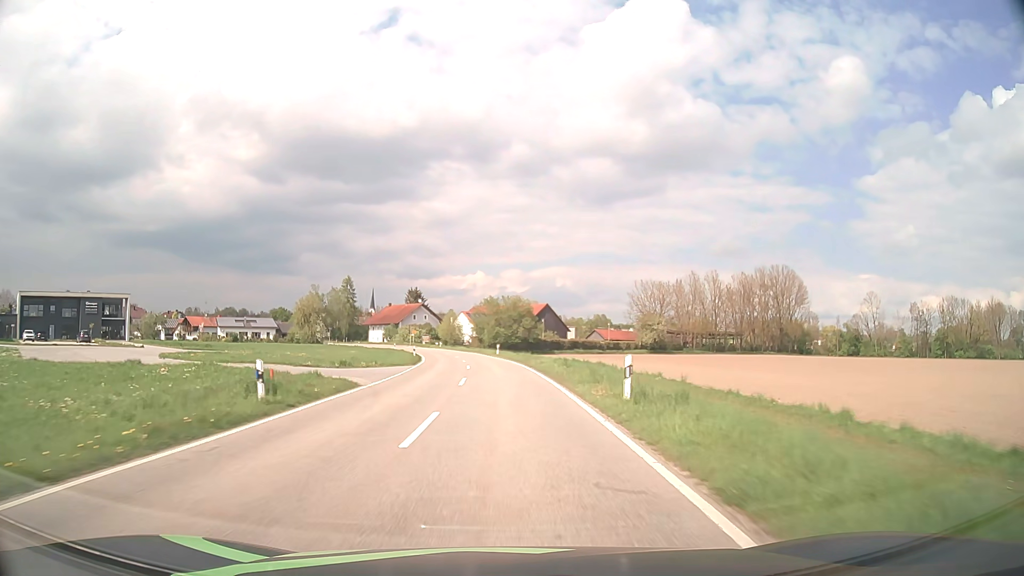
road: tertiary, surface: asphalt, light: Day
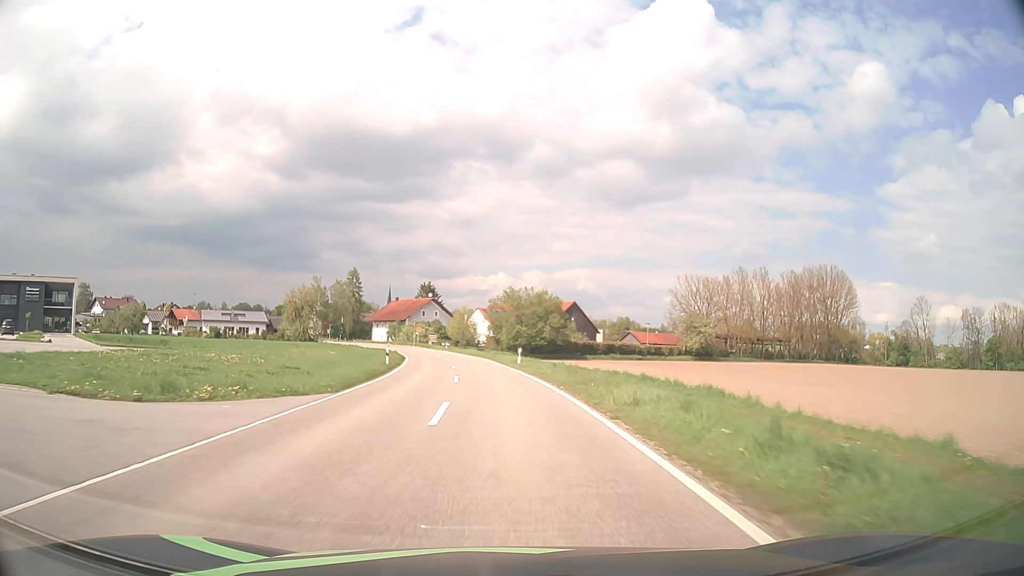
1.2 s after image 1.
(-0.2, +21.8) m; -2°
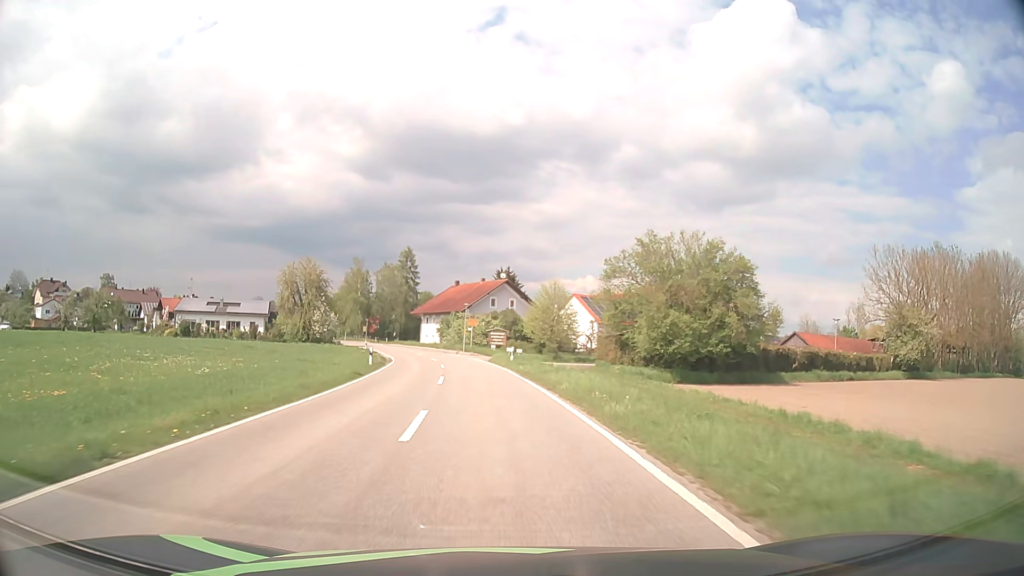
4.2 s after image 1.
(-2.9, +49.7) m; -7°
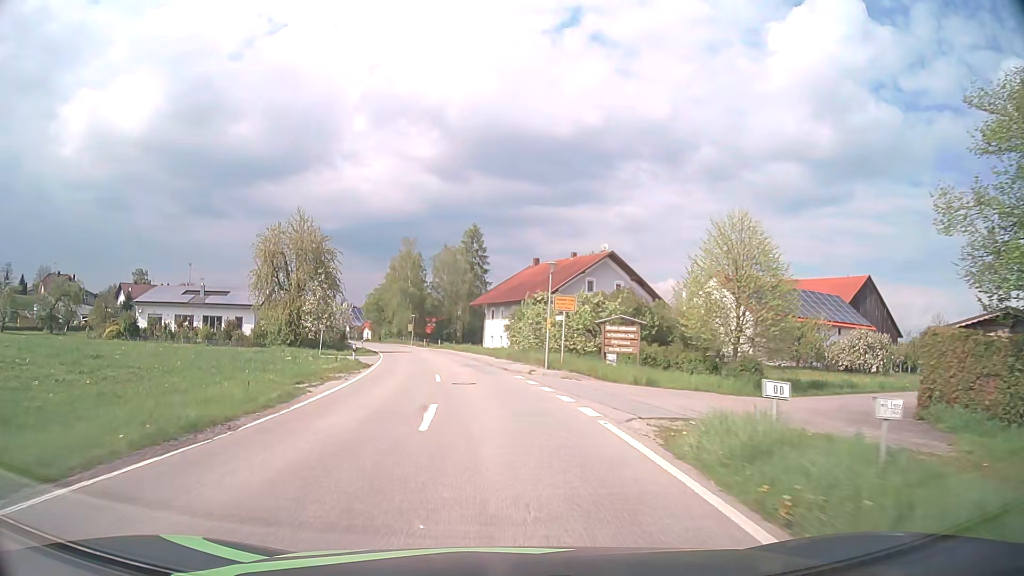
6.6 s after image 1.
(-1.9, +34.9) m; -7°
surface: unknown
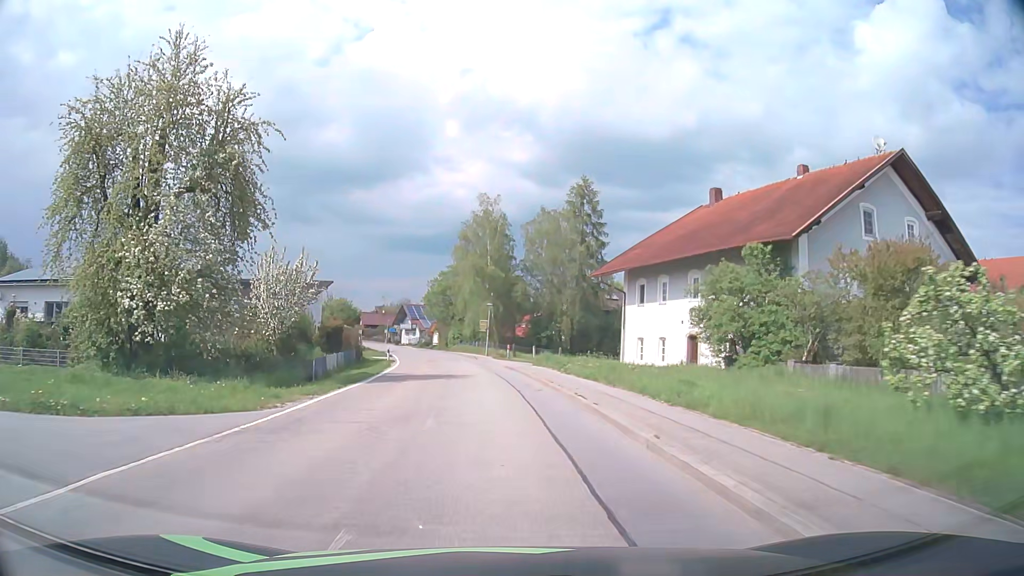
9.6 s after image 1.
(-3.3, +39.7) m; -8°
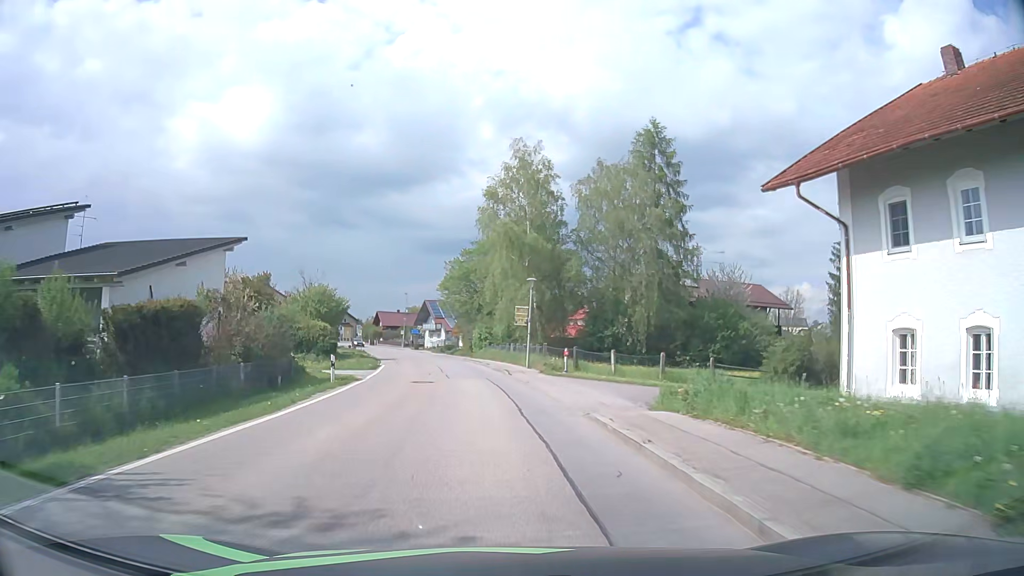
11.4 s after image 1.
(-0.7, +23.2) m; -3°
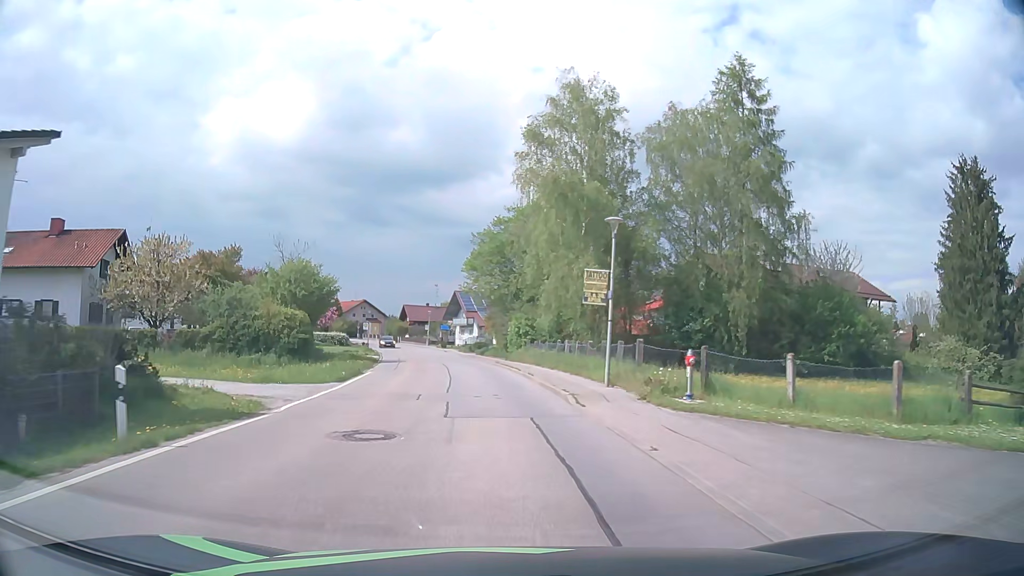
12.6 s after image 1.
(-0.5, +15.4) m; -3°
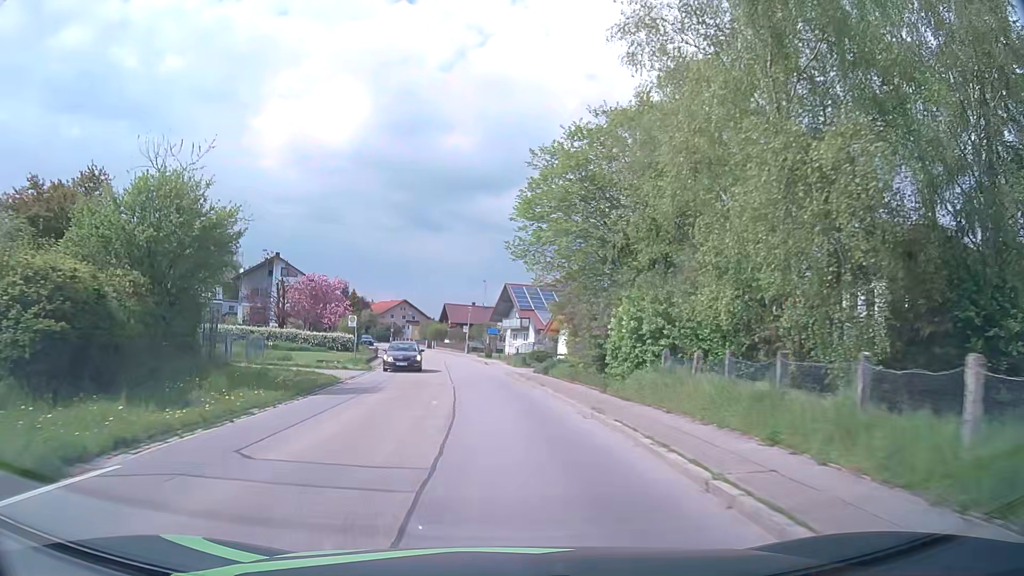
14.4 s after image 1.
(-1.1, +22.9) m; -5°
(0, +10) (-1, +20) (-1, +30) (-2, +40) (-4, +50) (-5, +60) (-8, +69) (-10, +79) (-13, +89) (-16, +98) m
